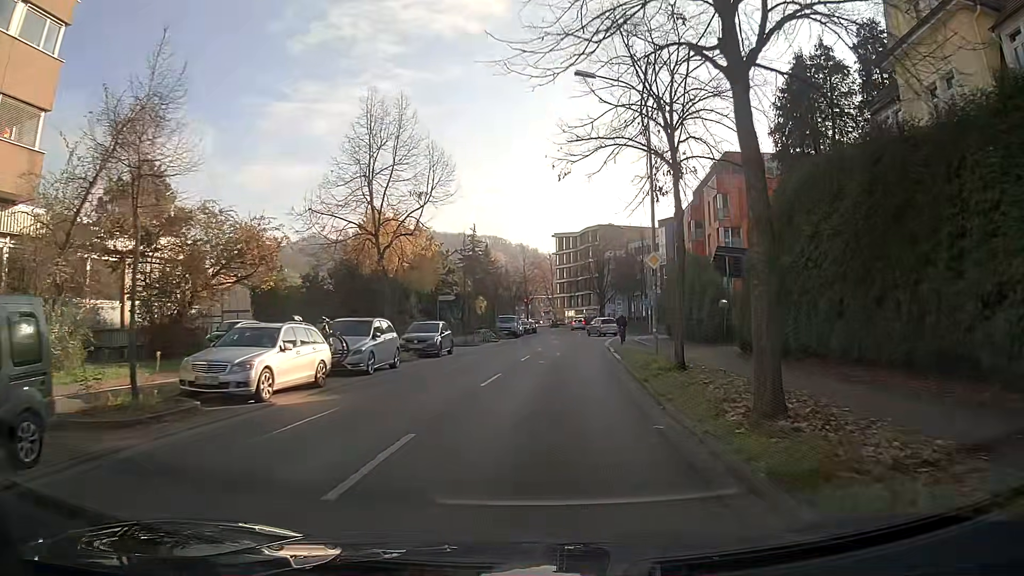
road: secondary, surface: asphalt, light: Day
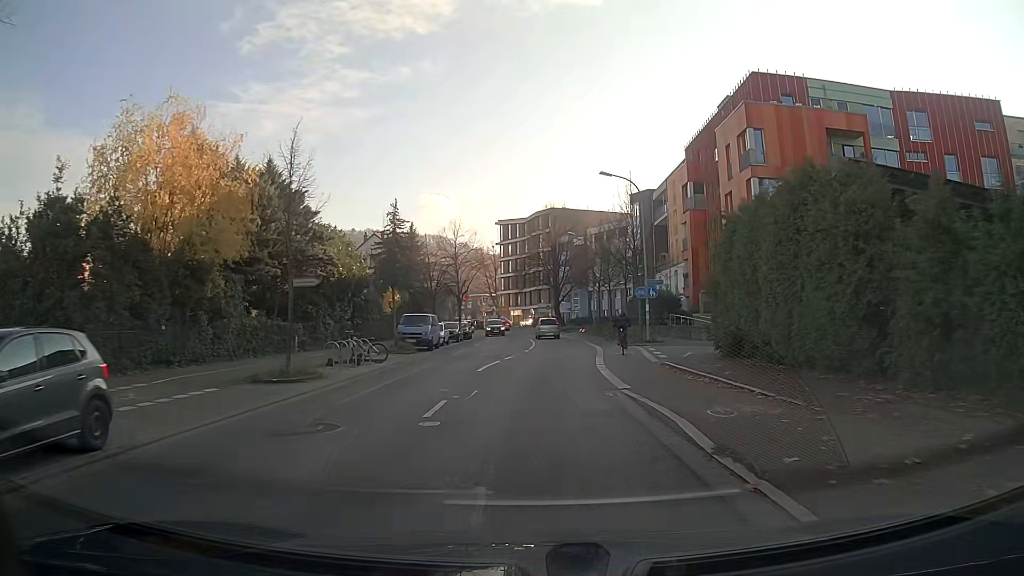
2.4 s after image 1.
(+0.9, +22.4) m; +4°
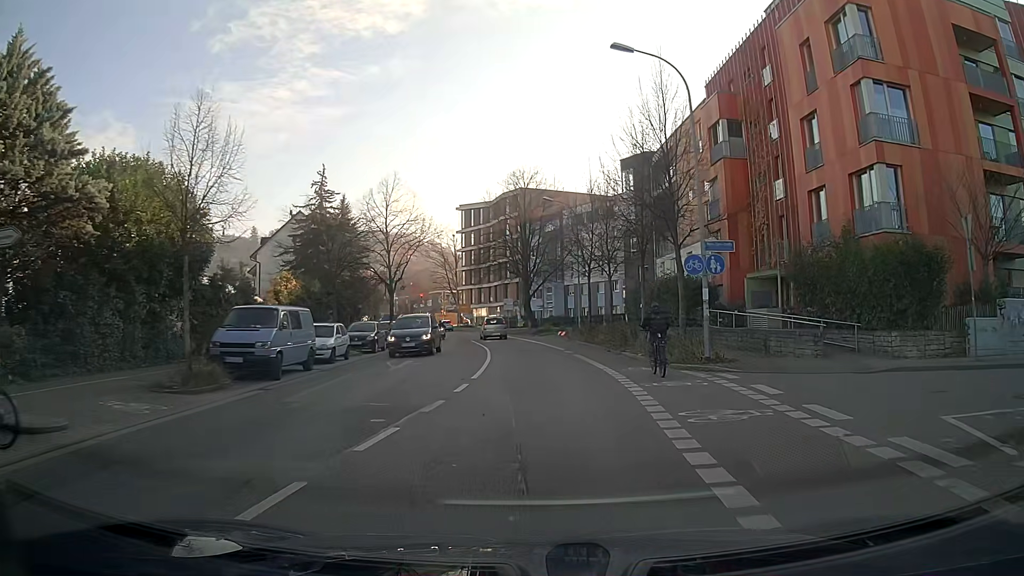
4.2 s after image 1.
(+0.4, +17.9) m; +3°
(0, +10) (-1, +20) (-1, +30) (-2, +40) (-4, +50) (-6, +60) (-8, +69) (-9, +79) (-11, +89) (-15, +99) m
